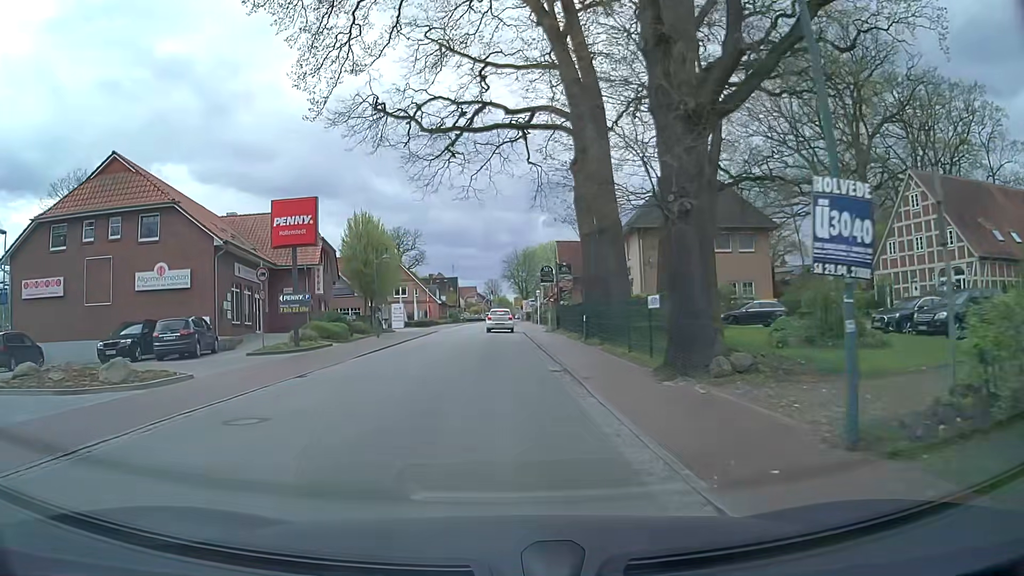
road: secondary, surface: asphalt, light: Day
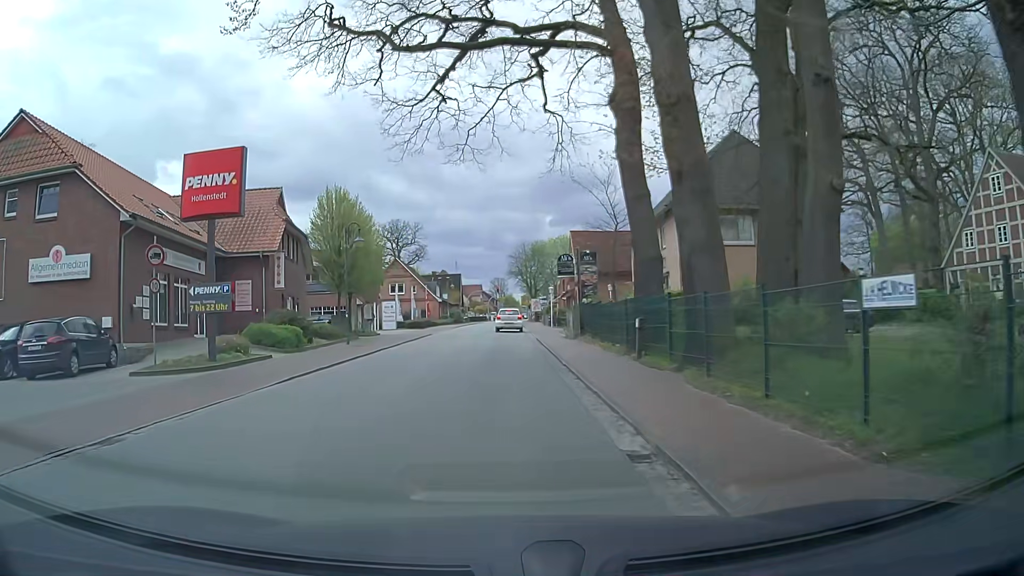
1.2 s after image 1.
(-0.1, +8.8) m; -1°
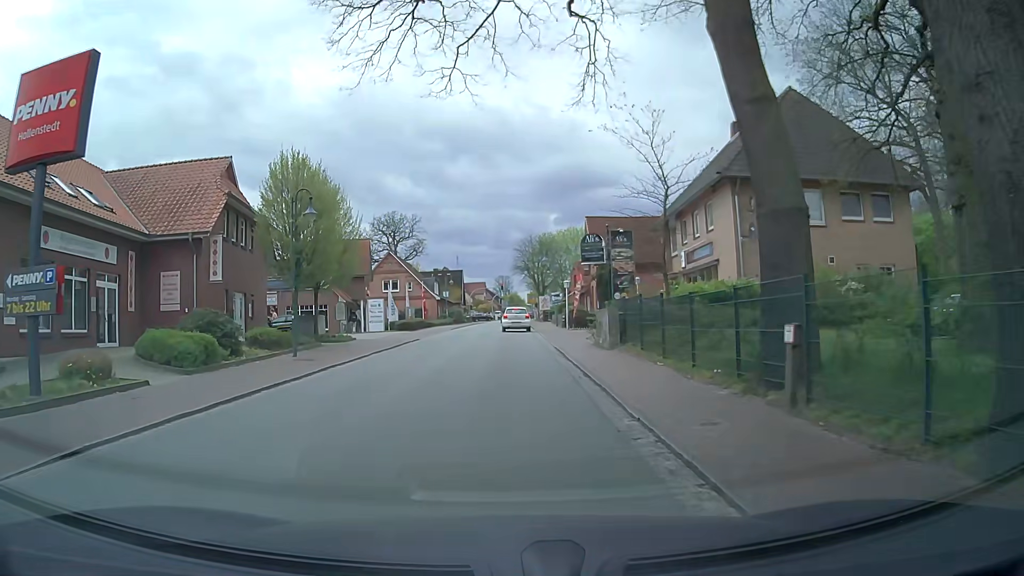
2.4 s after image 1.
(-0.1, +8.3) m; -2°
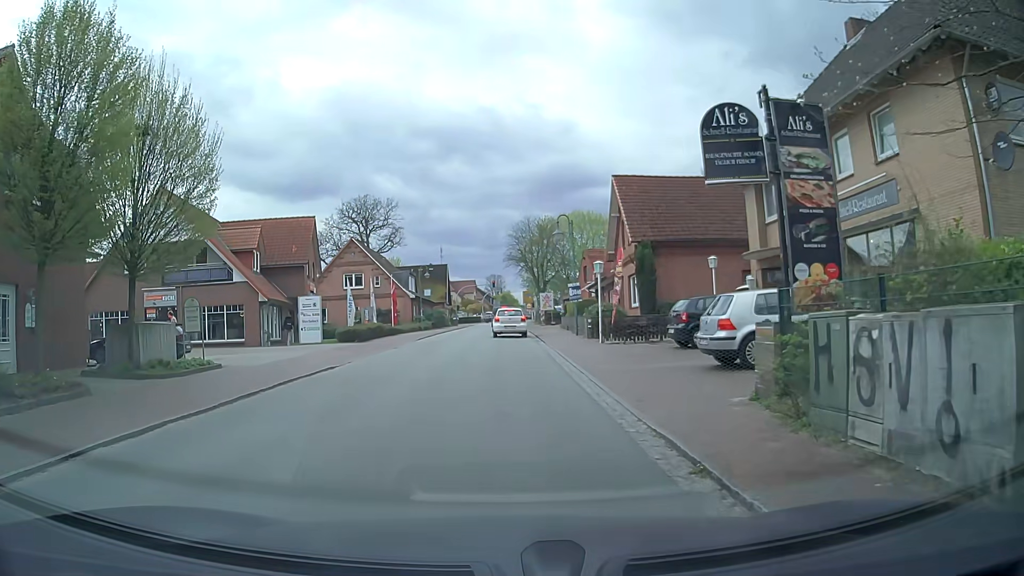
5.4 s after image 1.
(+0.4, +16.1) m; 0°
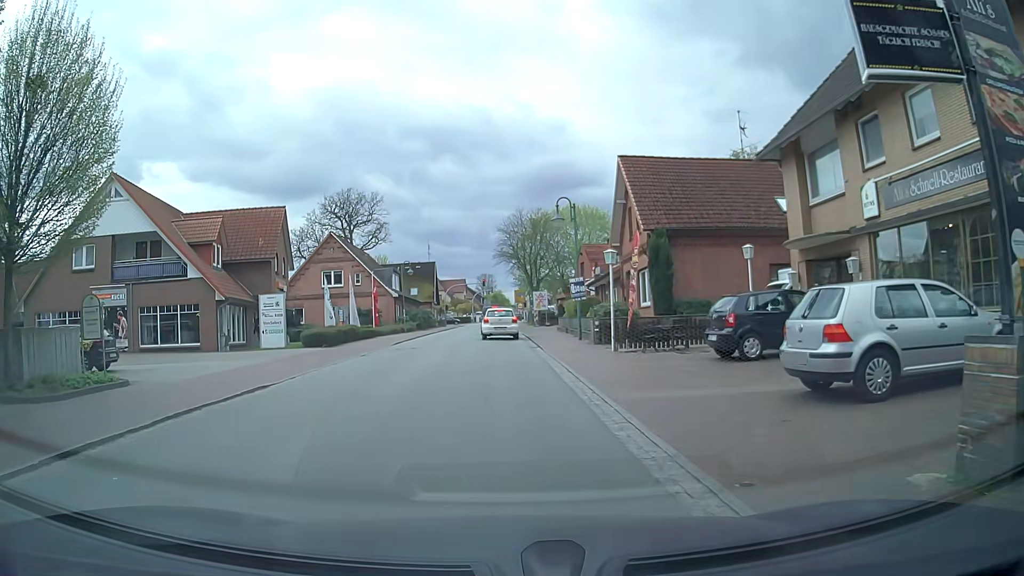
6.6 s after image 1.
(+0.1, +4.6) m; +3°
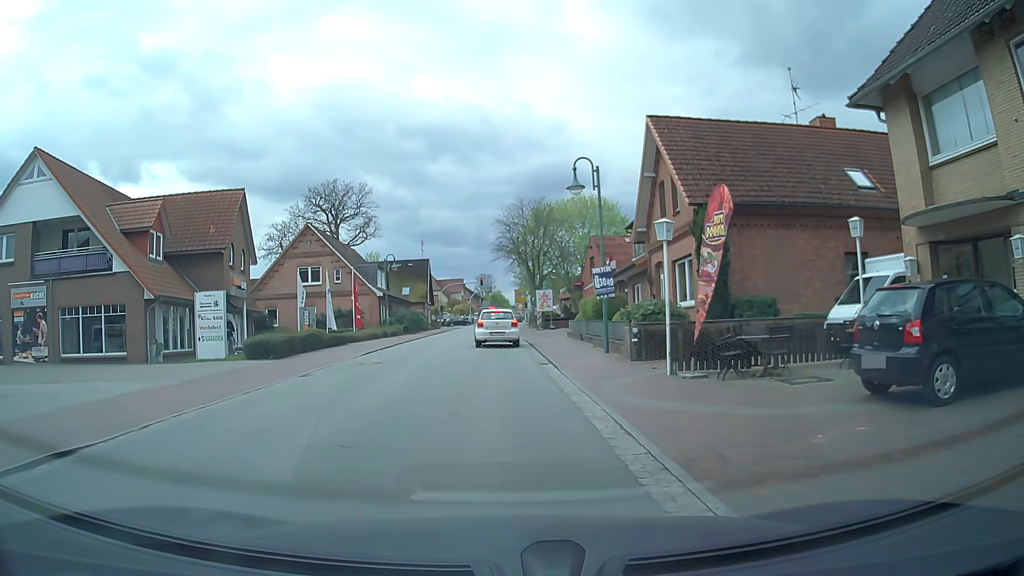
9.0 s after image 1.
(-0.1, +6.8) m; -1°
